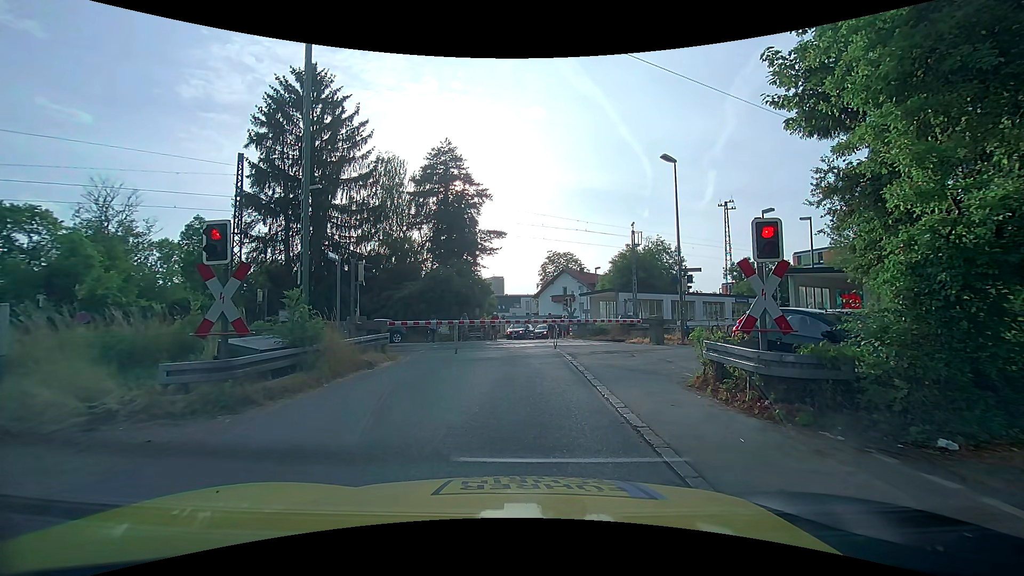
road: unclassified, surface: asphalt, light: Day
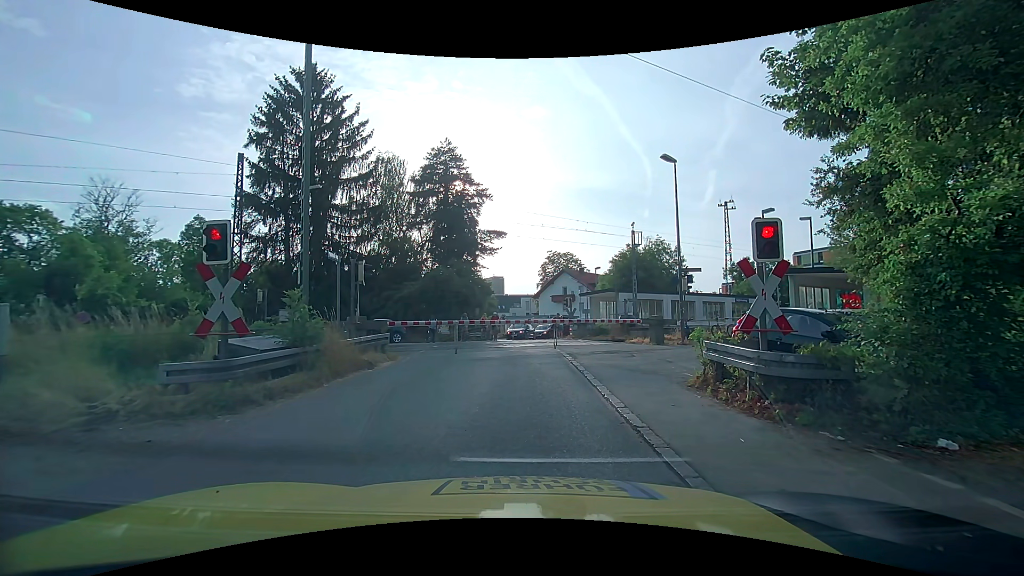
(0.0, 0.0) m; 0°
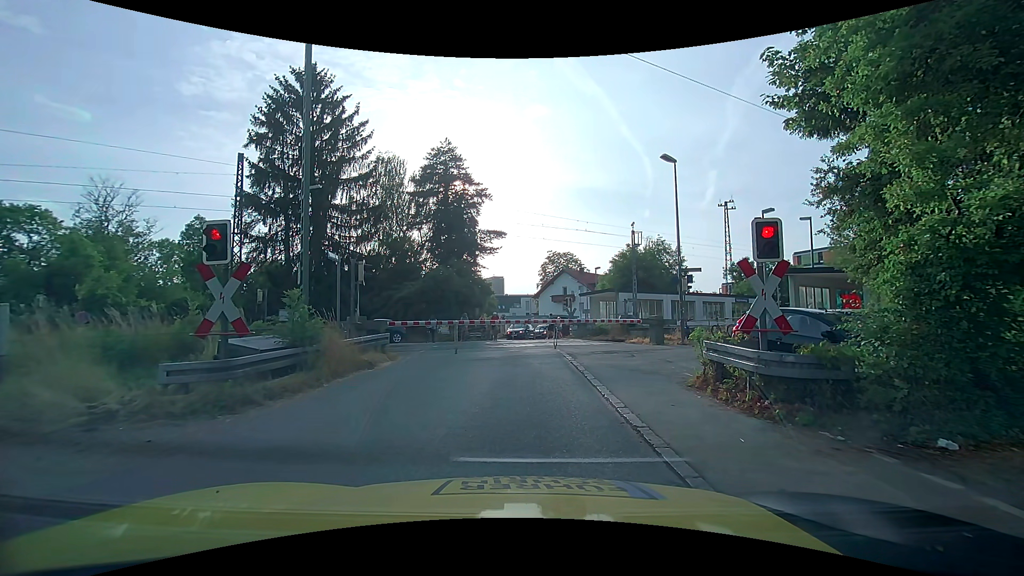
(0.0, 0.0) m; 0°
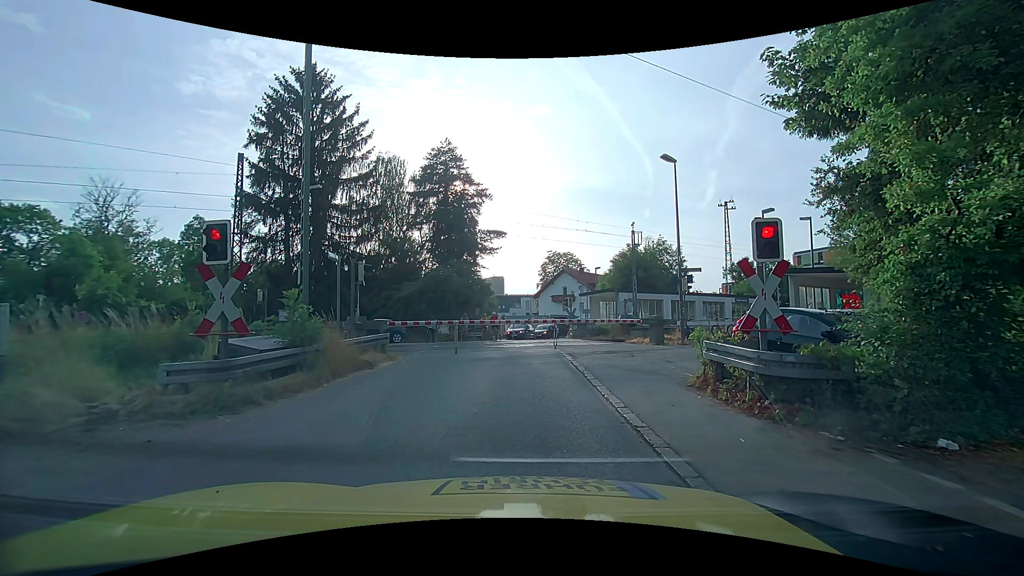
(0.0, 0.0) m; 0°
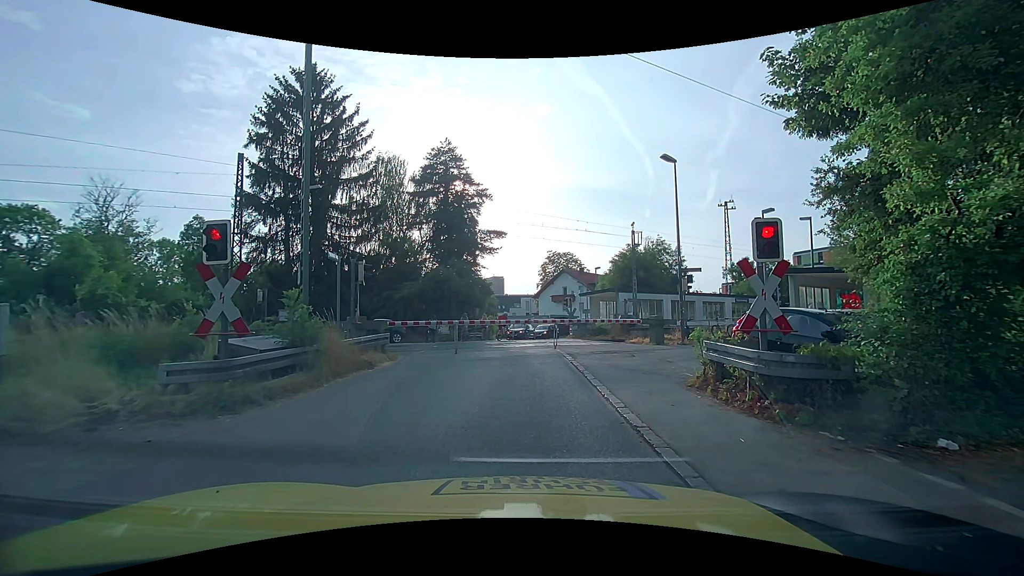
(0.0, 0.0) m; 0°
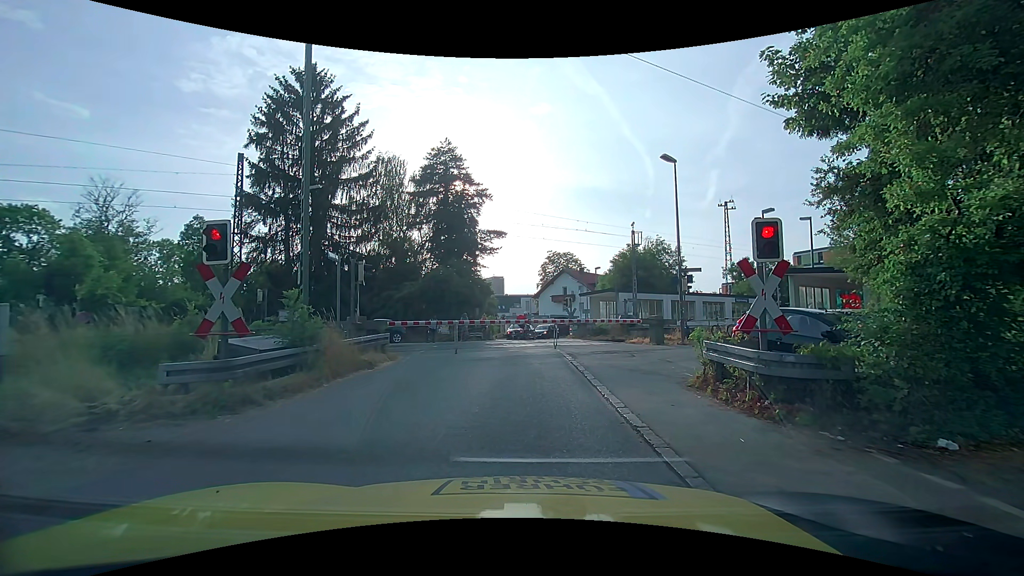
(0.0, 0.0) m; 0°
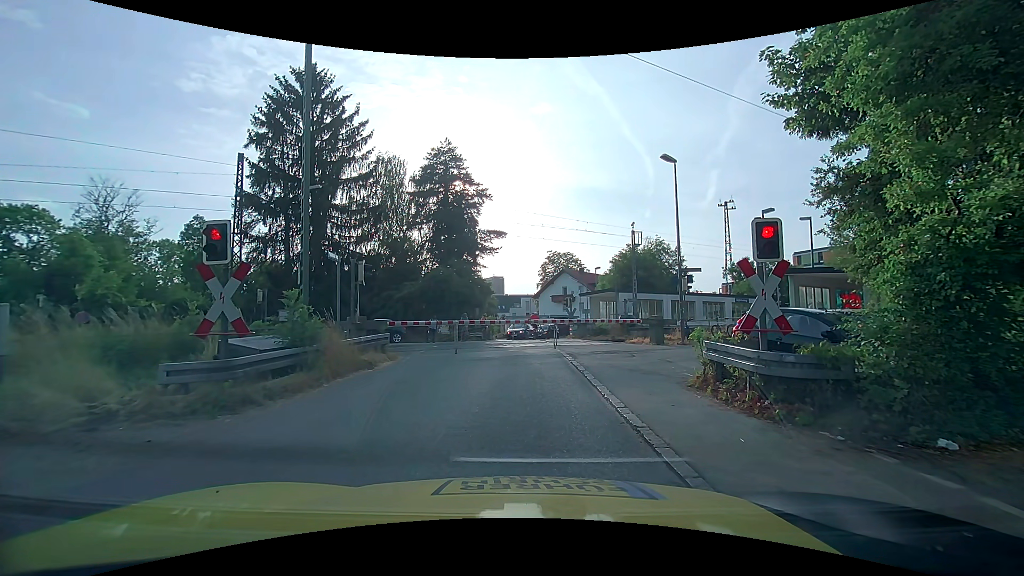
(0.0, 0.0) m; 0°
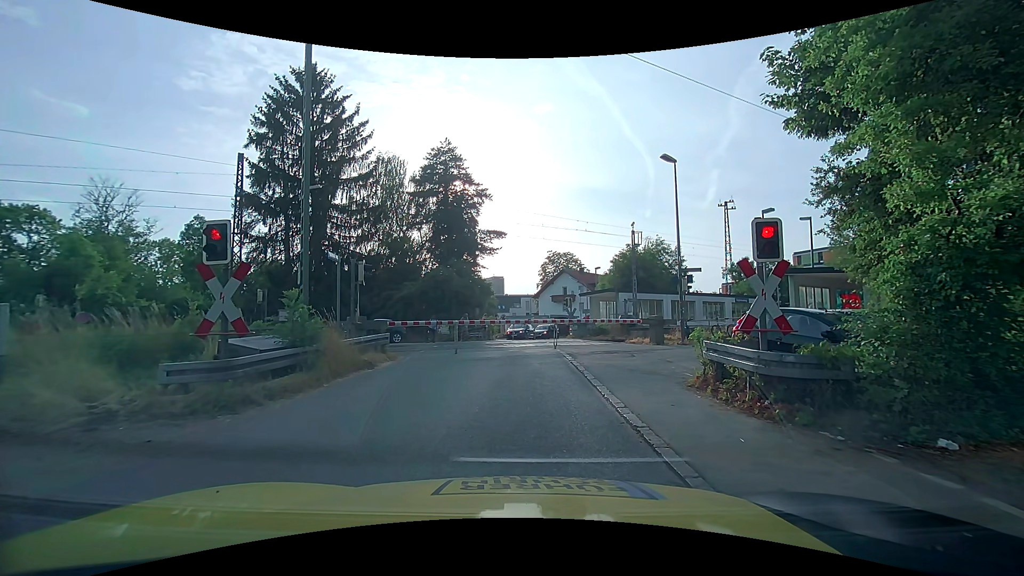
(0.0, 0.0) m; 0°
